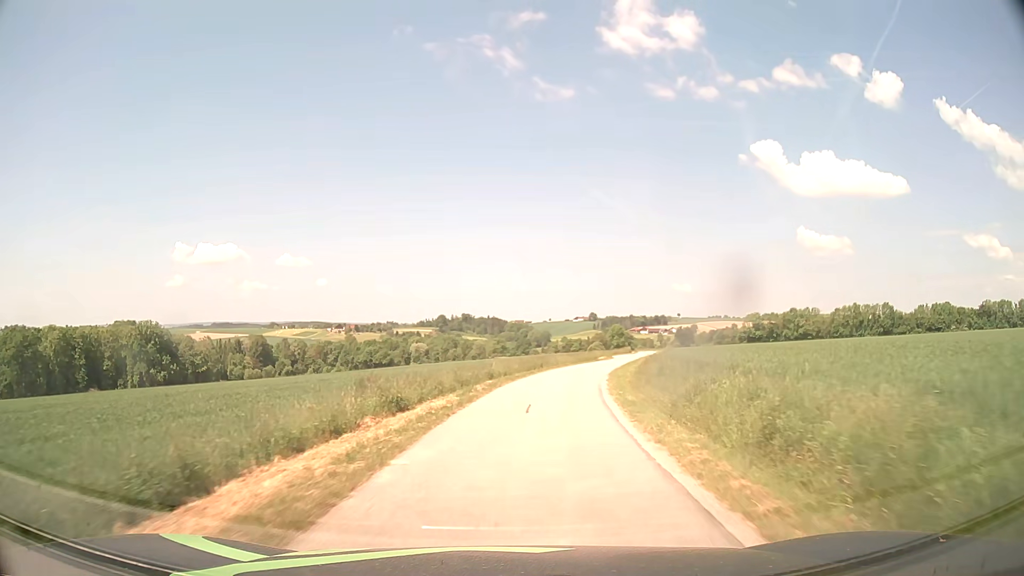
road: unclassified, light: Day
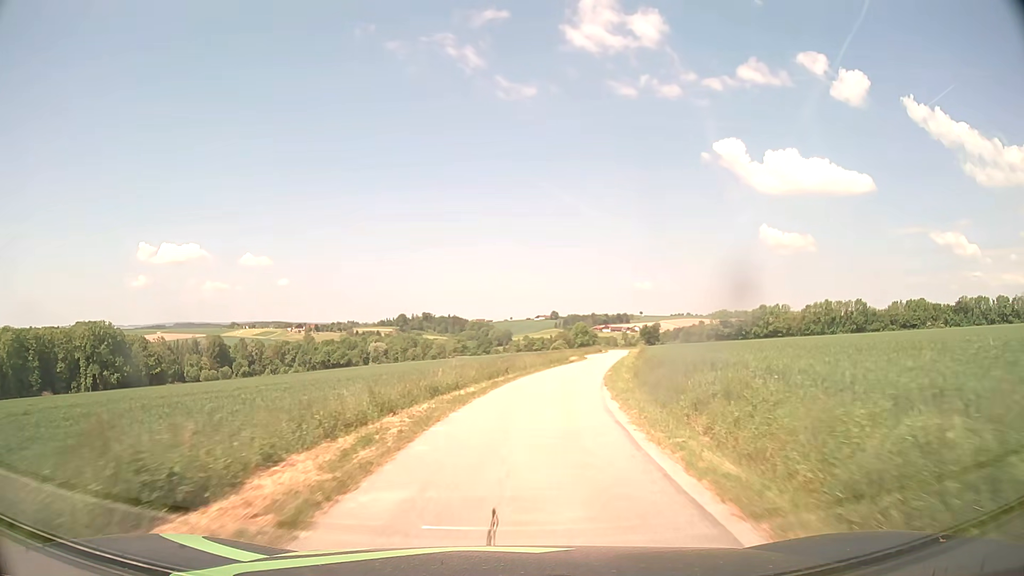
(+0.3, +9.6) m; +3°
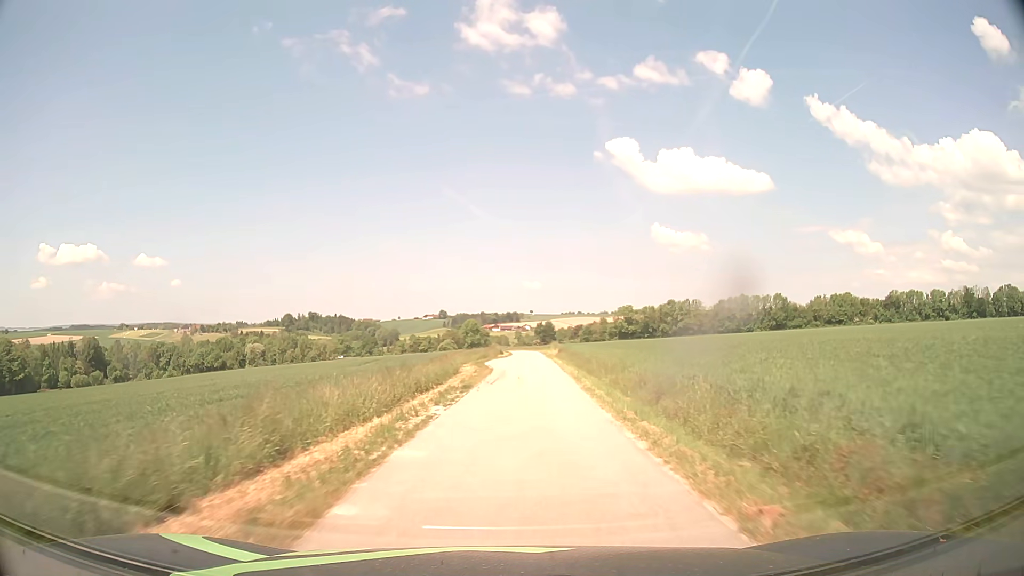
(+2.5, +29.2) m; +9°
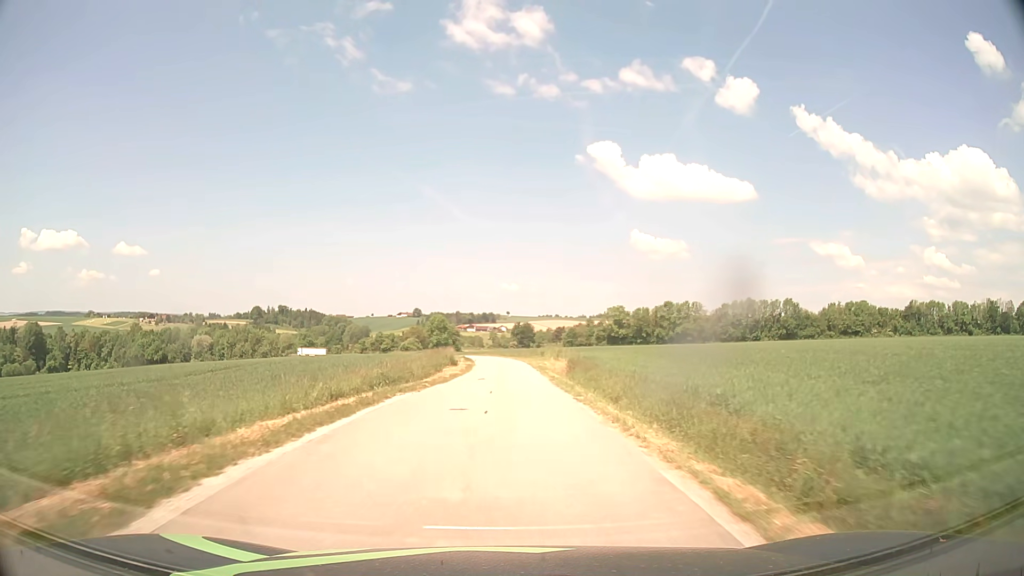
(+1.4, +39.8) m; +3°
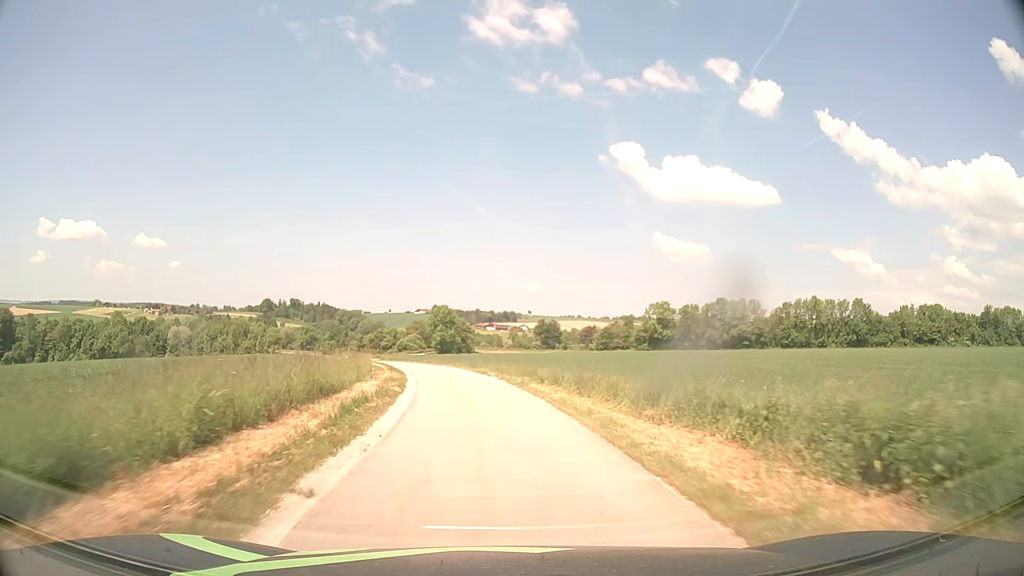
(-0.5, +46.4) m; -2°
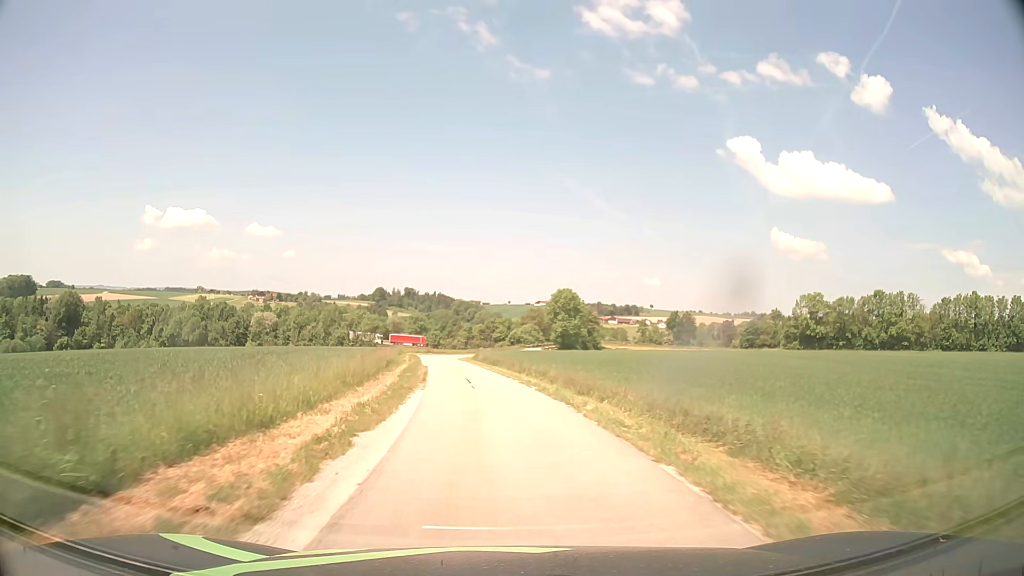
(-3.1, +34.1) m; -10°
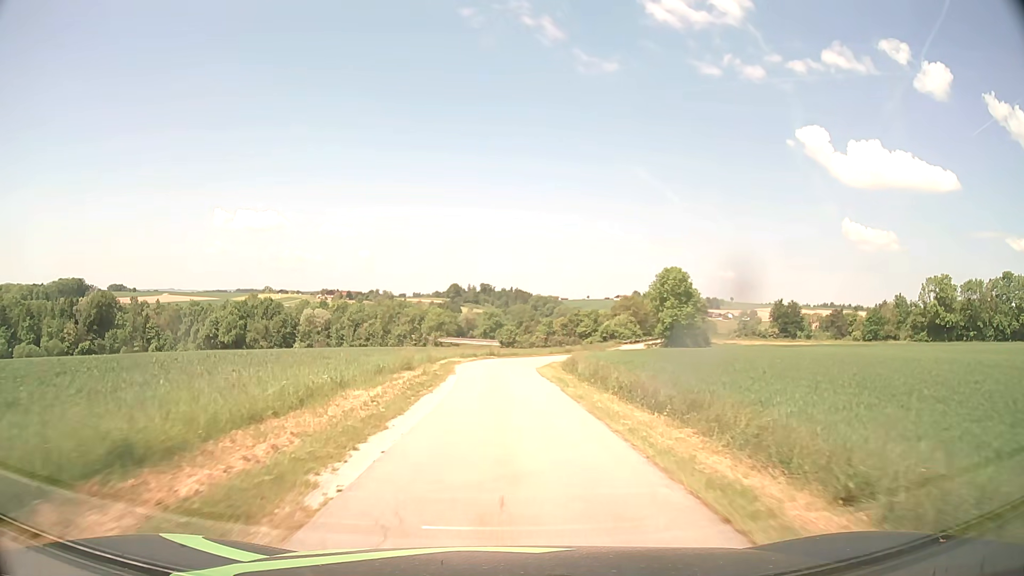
(-2.0, +32.6) m; -6°
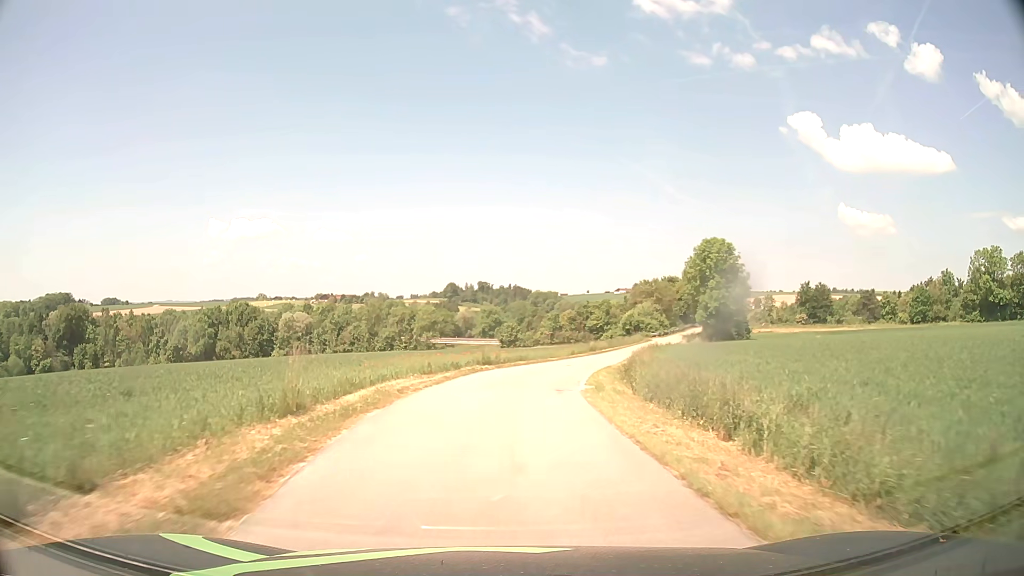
(-0.1, +23.8) m; 0°
(0, +10) (0, +20) (+2, +30) (+4, +40) (+6, +49) (+10, +59) (+13, +68) (+17, +78) (+20, +87) (+24, +96) m
